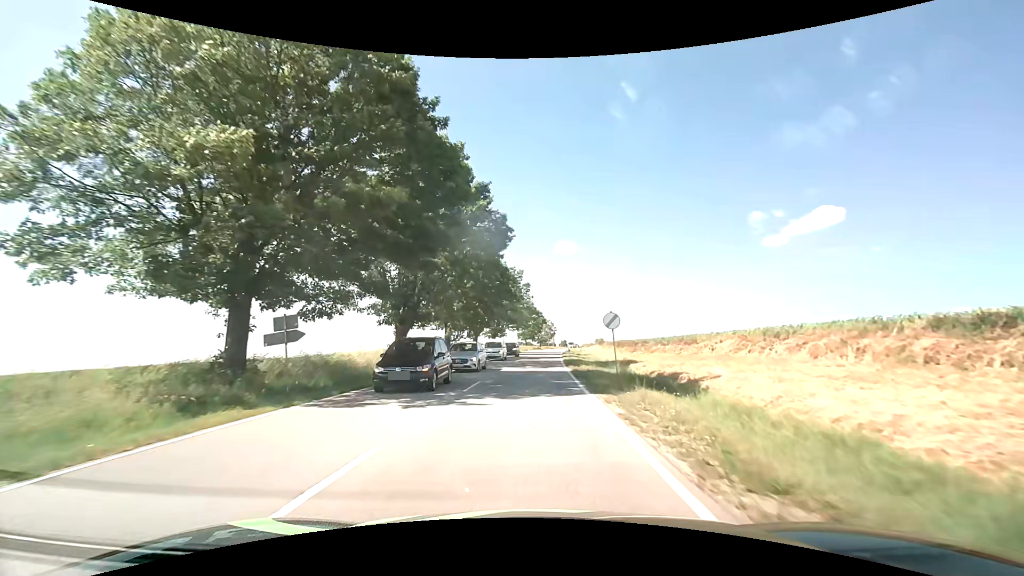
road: secondary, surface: asphalt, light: Day
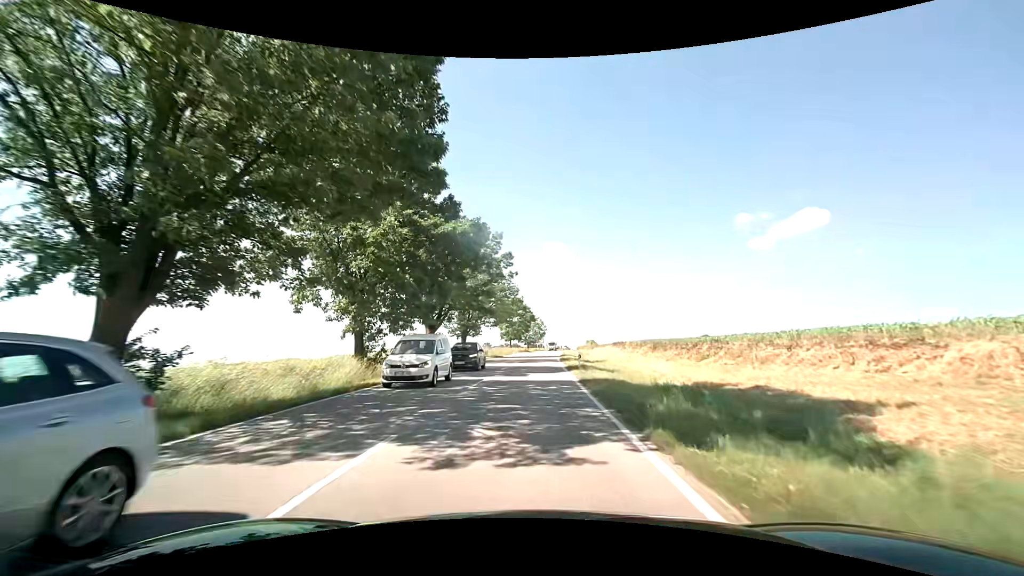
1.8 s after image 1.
(+0.3, +22.7) m; +1°
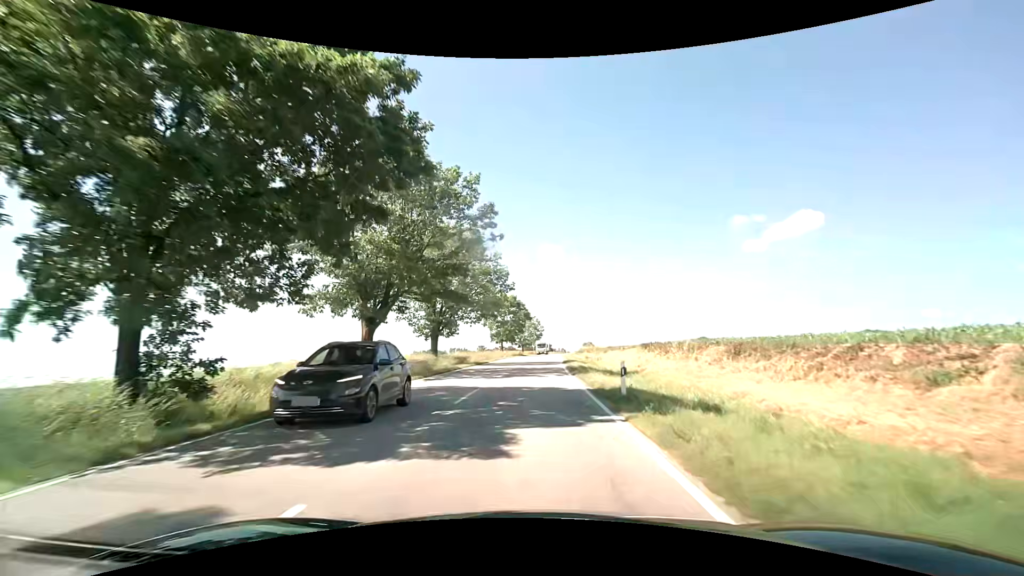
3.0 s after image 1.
(+0.2, +15.5) m; +1°
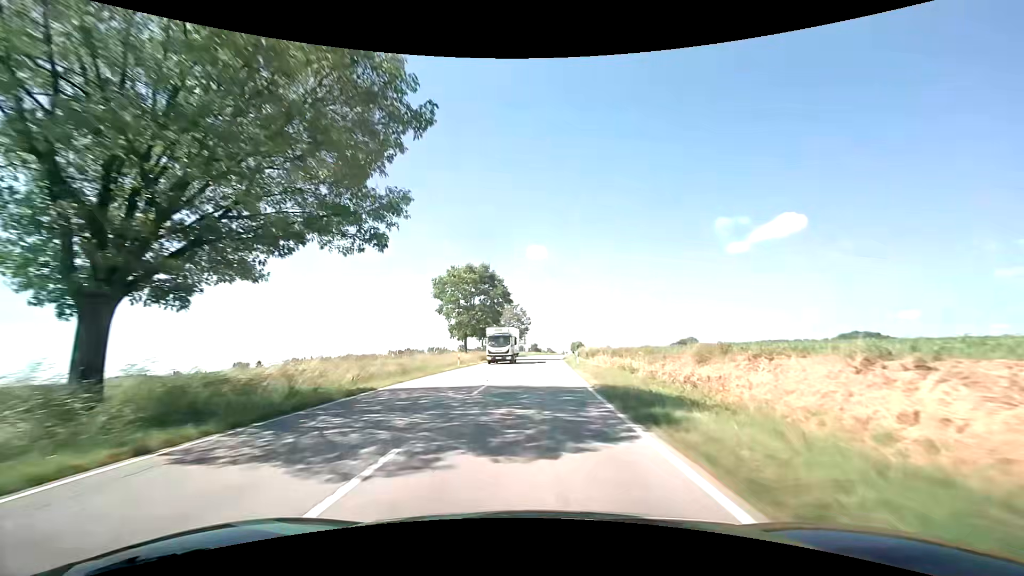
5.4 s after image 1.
(+0.5, +33.8) m; +2°
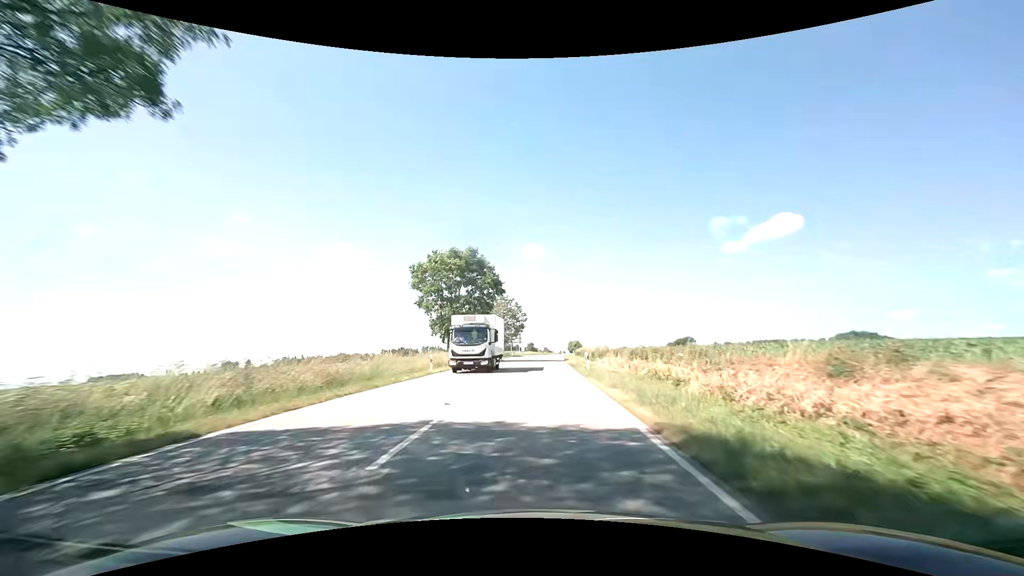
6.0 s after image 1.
(0.0, +9.0) m; 0°
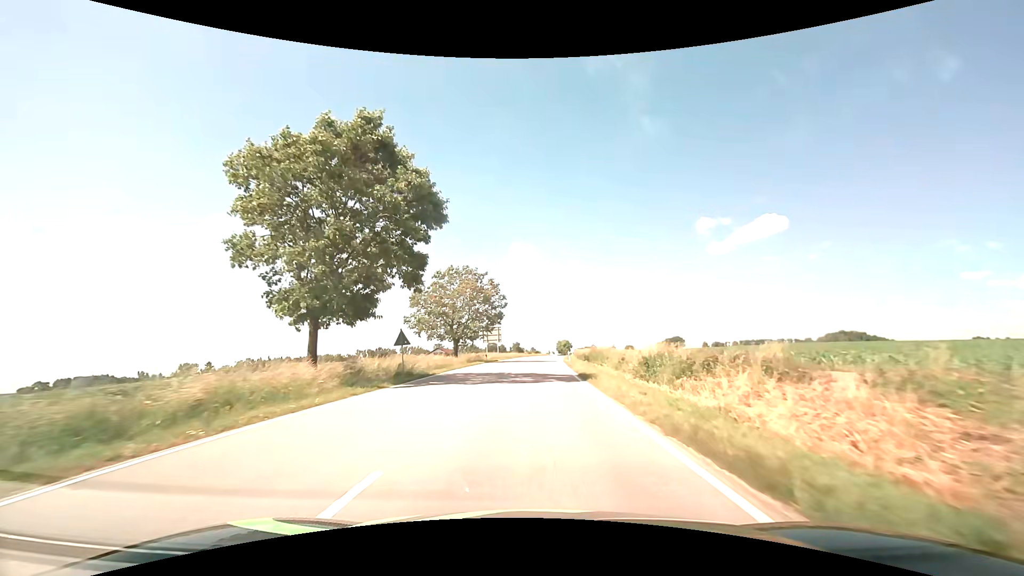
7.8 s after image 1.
(+0.3, +28.4) m; +1°
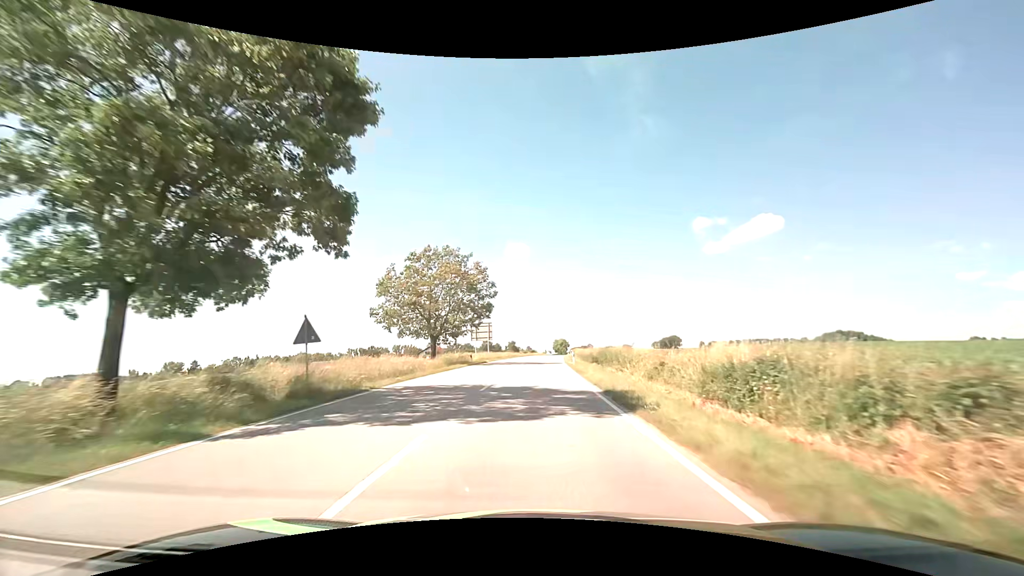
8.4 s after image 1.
(0.0, +9.9) m; 0°
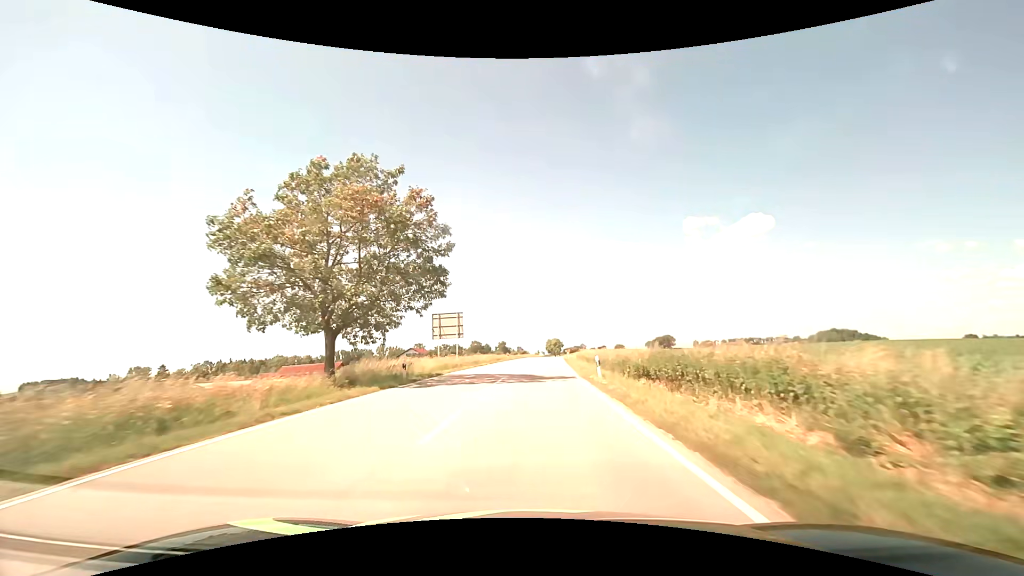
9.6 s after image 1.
(+0.2, +20.4) m; +1°
(0, +10) (0, +20) (0, +30) (+1, +40) (+1, +50) (+1, +60) (+2, +70) (+3, +80) (+3, +90) (+4, +100) m
